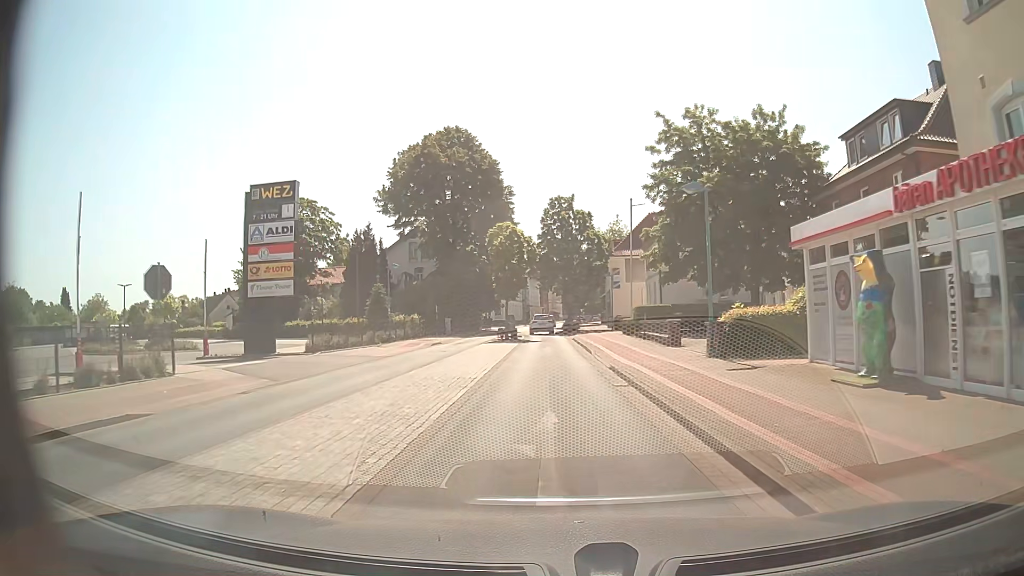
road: unclassified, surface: asphalt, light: Day
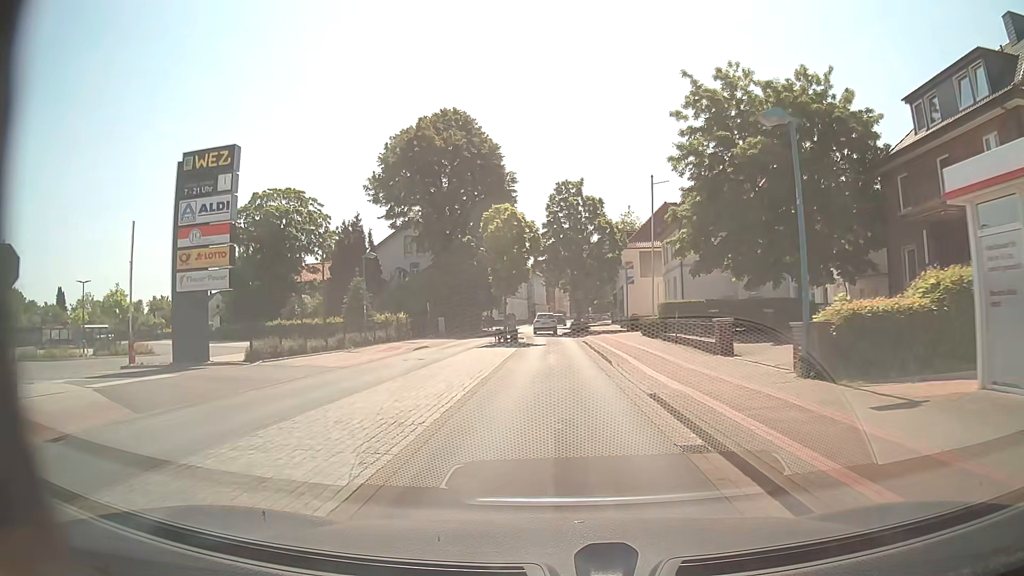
(0.0, +6.6) m; 0°
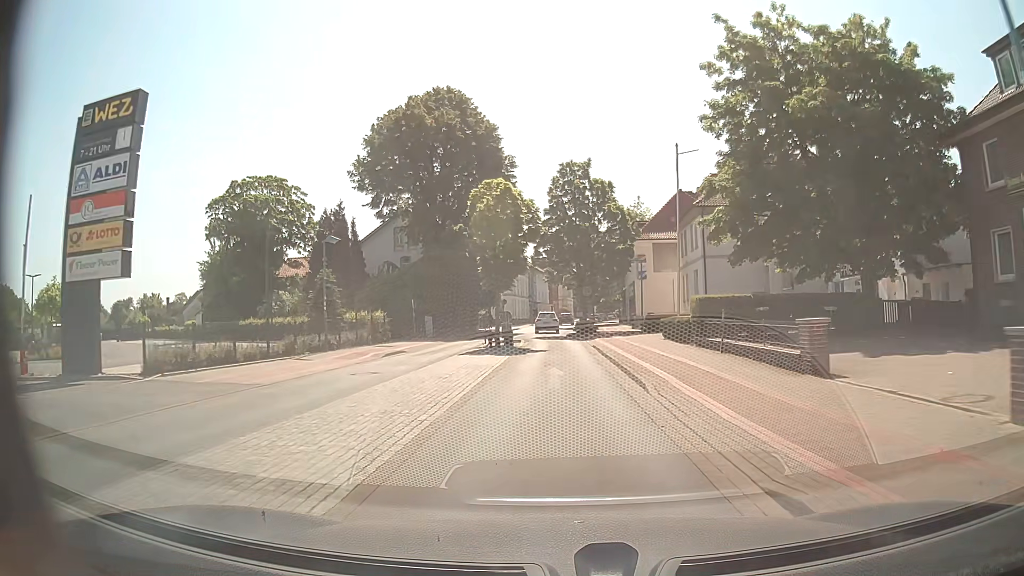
(0.0, +6.5) m; -1°
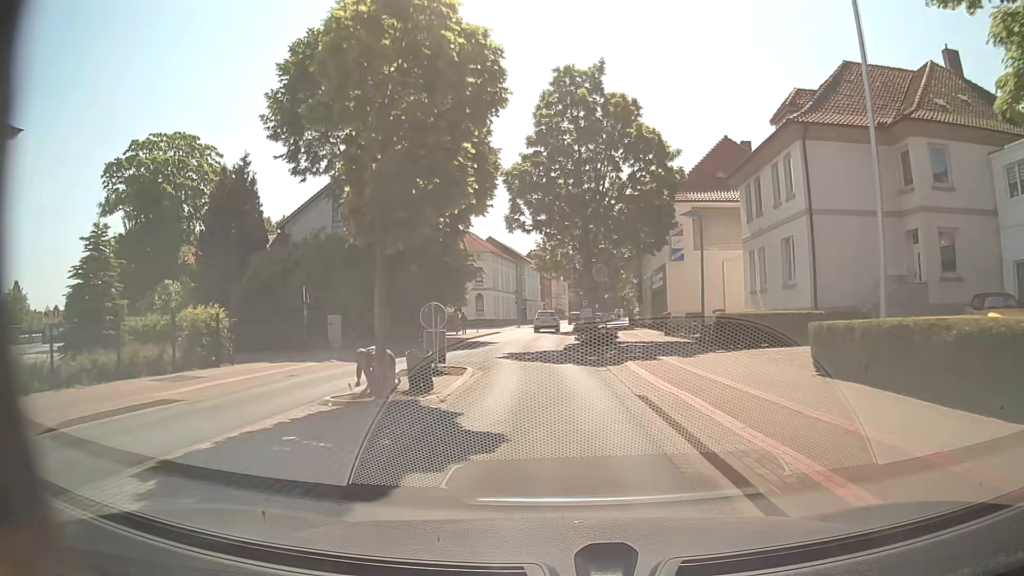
(+0.1, +18.6) m; 0°
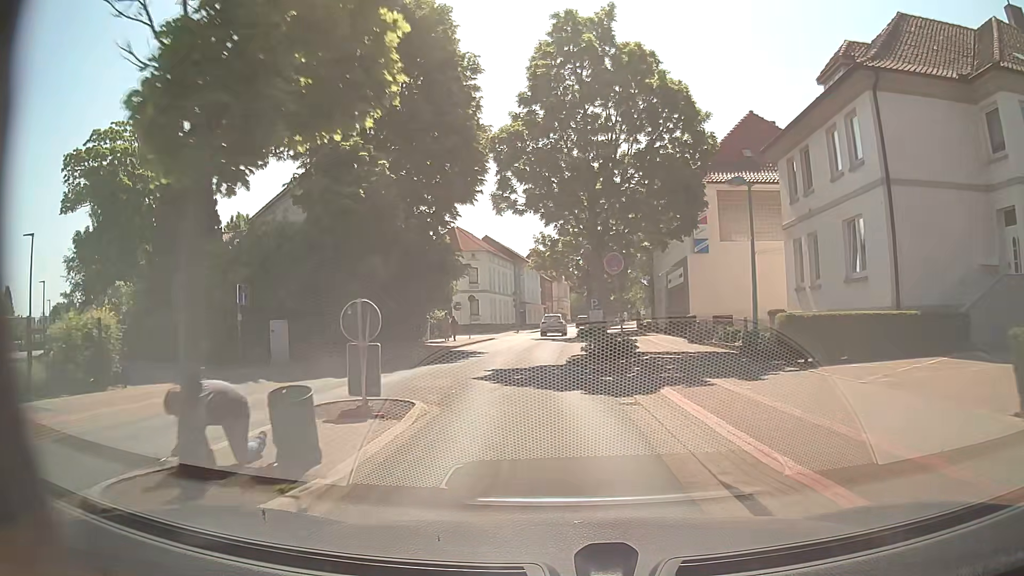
(0.0, +5.9) m; 0°
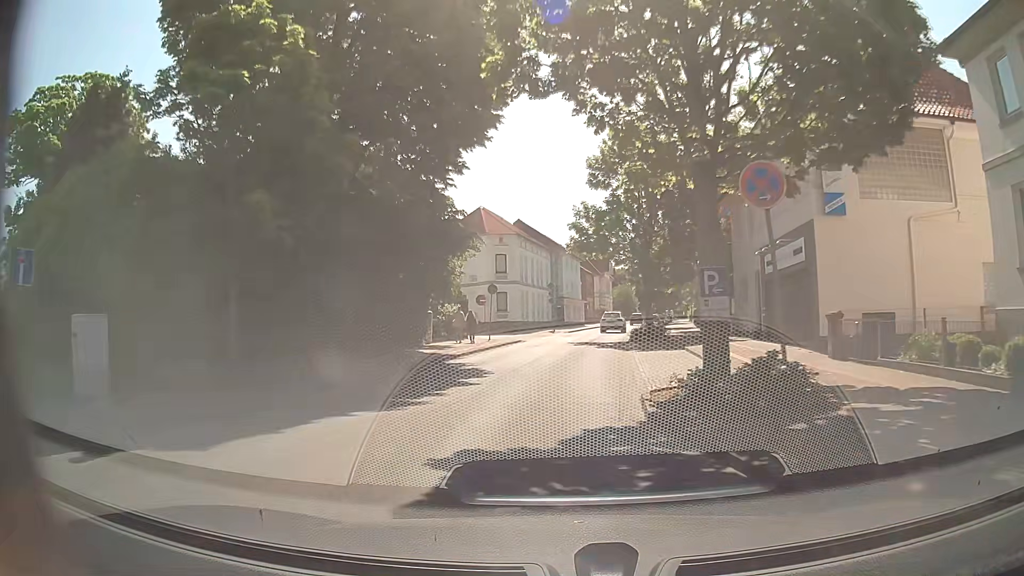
(-0.3, +11.6) m; -4°
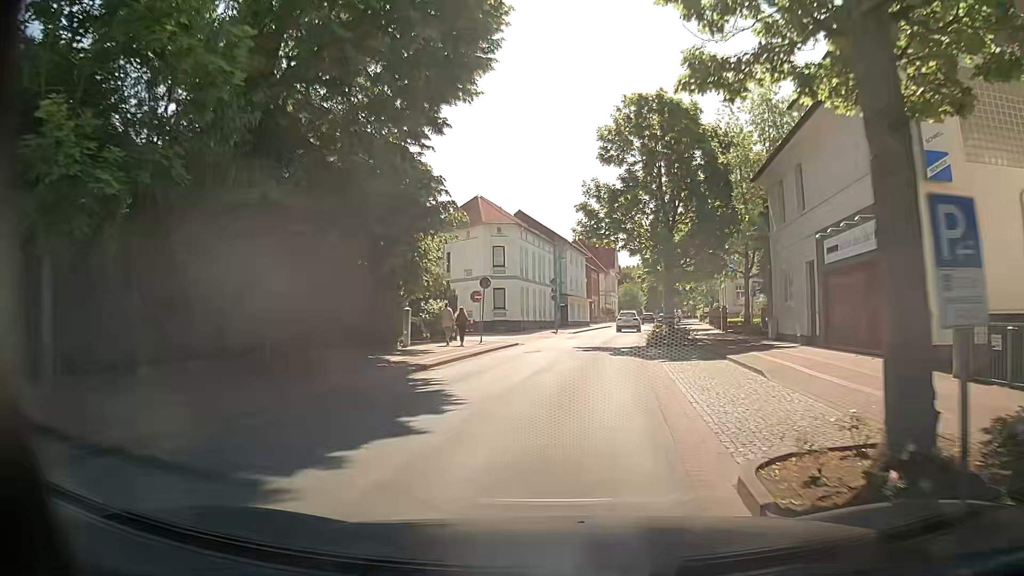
(0.0, +5.8) m; 0°
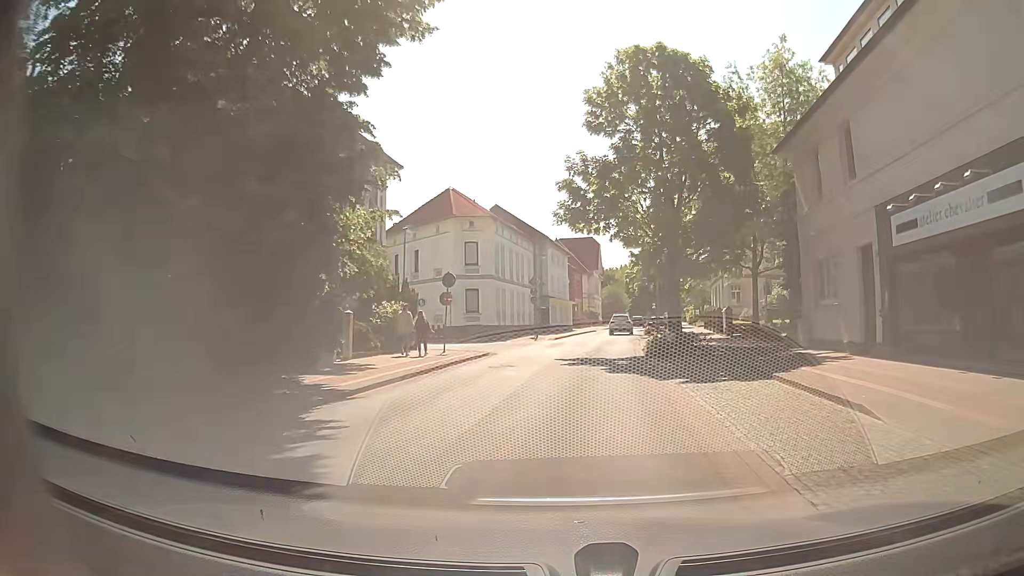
(0.0, +5.8) m; +2°
(0, +10) (+1, +20) (+2, +30) (+3, +40) (+4, +50) (+6, +60) (+7, +70) (+9, +79) (+10, +89) (+12, +99) m
